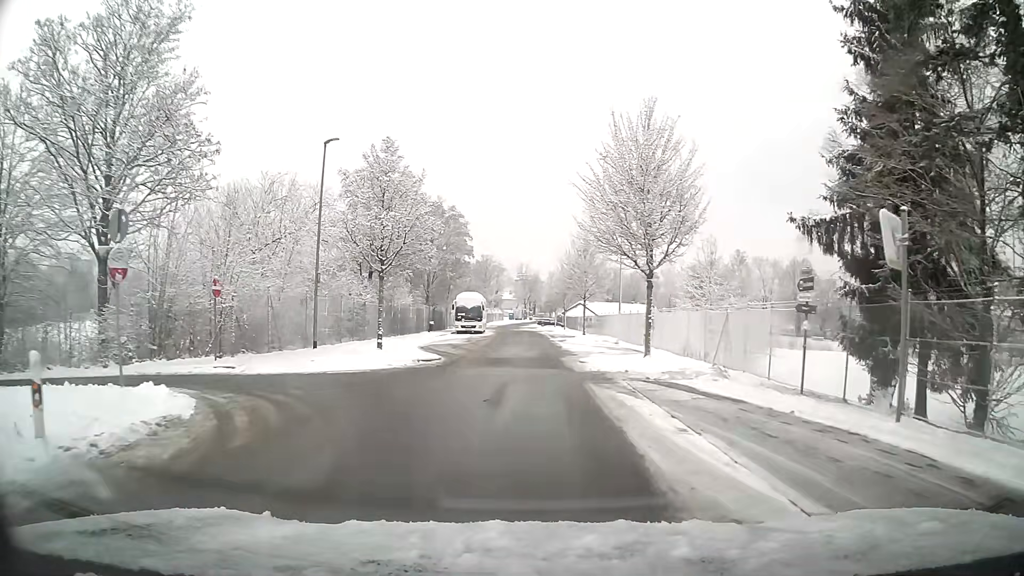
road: residential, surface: asphalt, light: Day
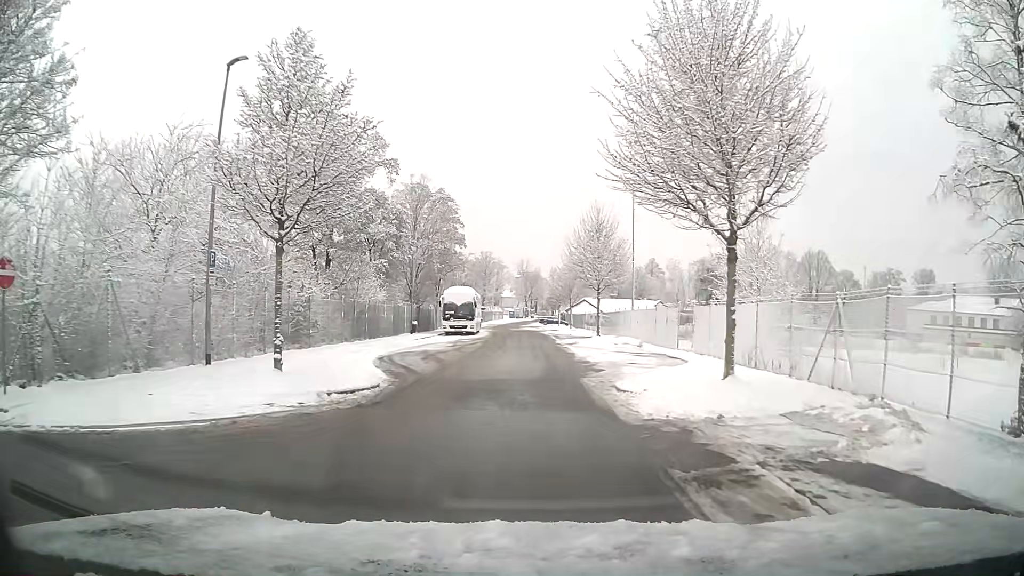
(0.0, +9.4) m; 0°
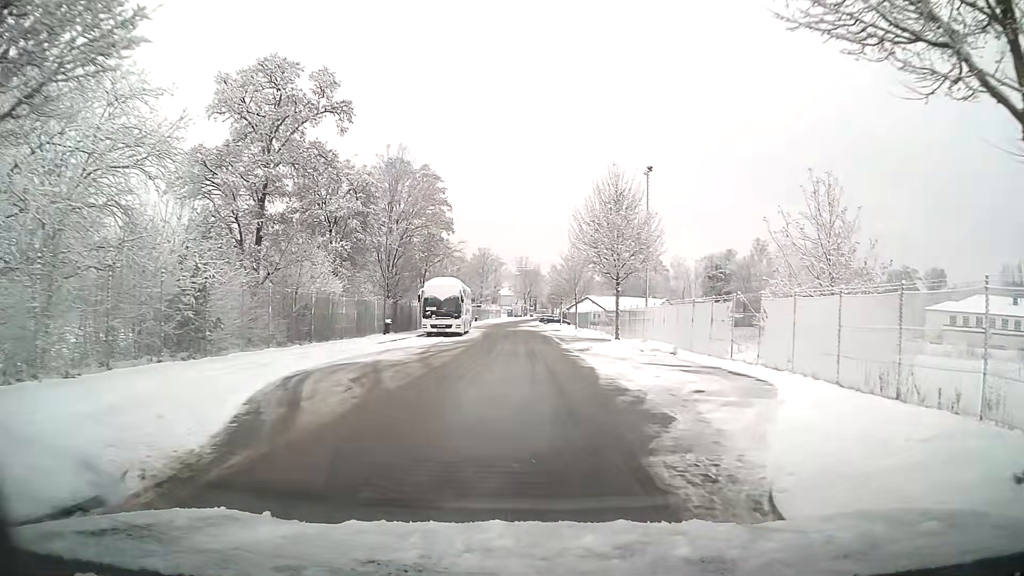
(0.0, +9.0) m; 0°
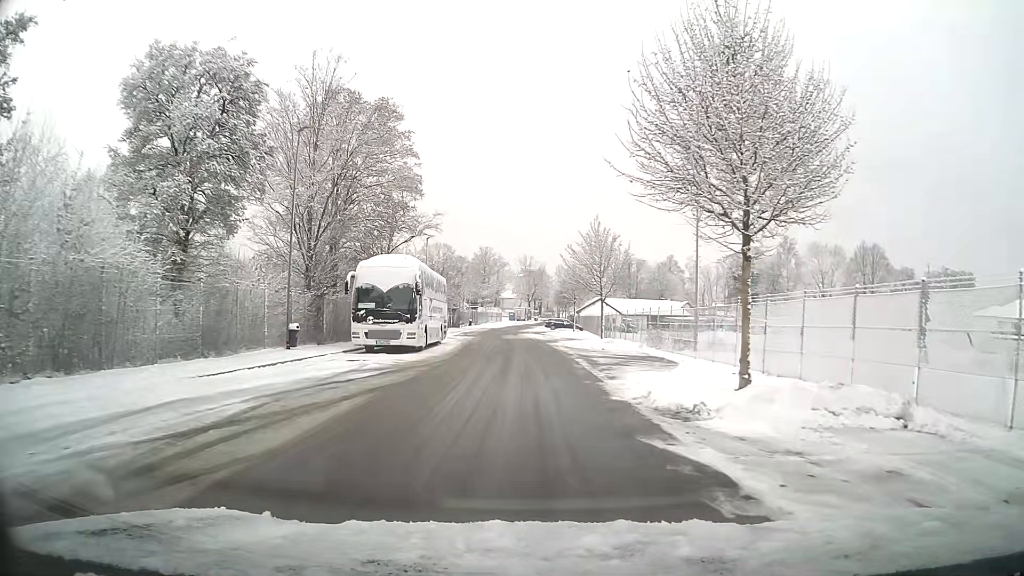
(-0.1, +17.6) m; -1°
(0, +10) (0, +20) (0, +30) (0, +40) (-1, +50) (-1, +60) (-1, +70) (-1, +80) (-1, +90) (0, +100) m
